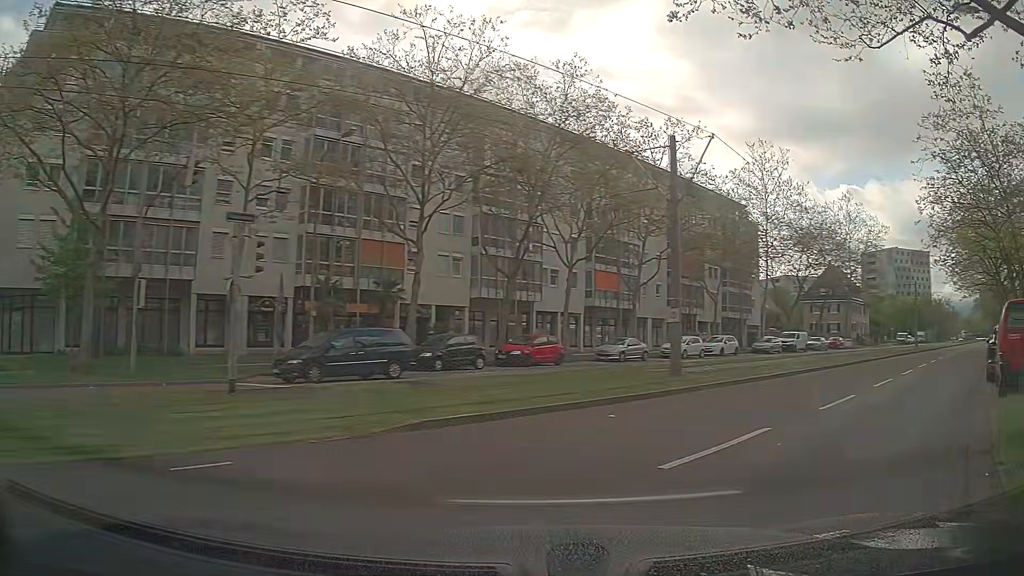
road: tertiary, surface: asphalt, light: Day
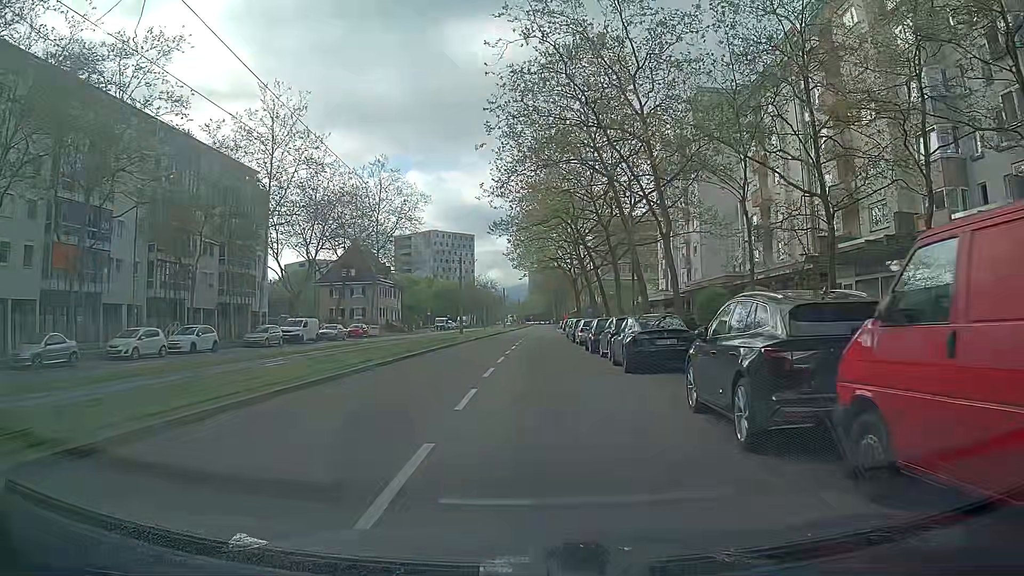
(+5.9, +12.0) m; +41°
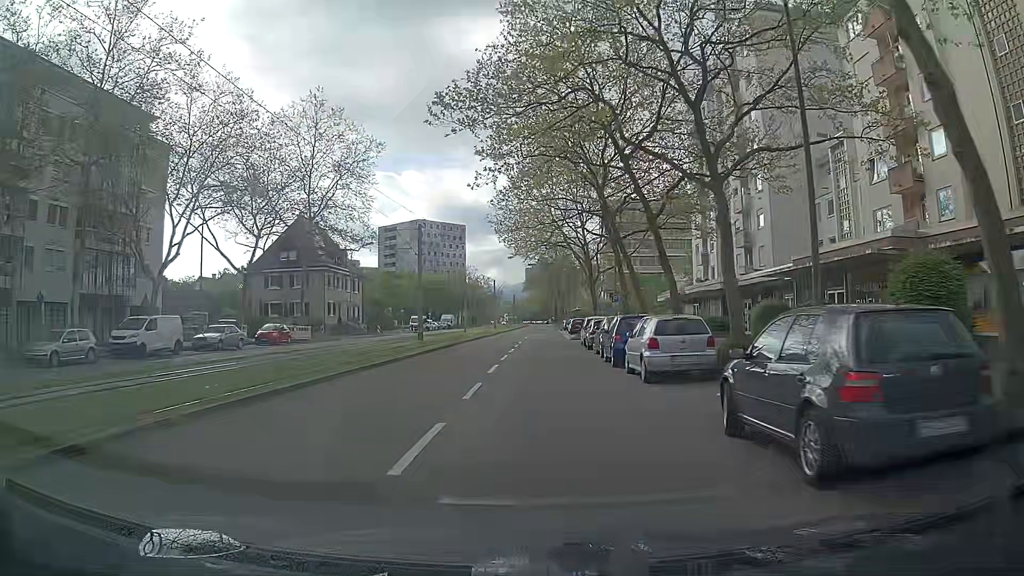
(-0.2, +22.5) m; 0°
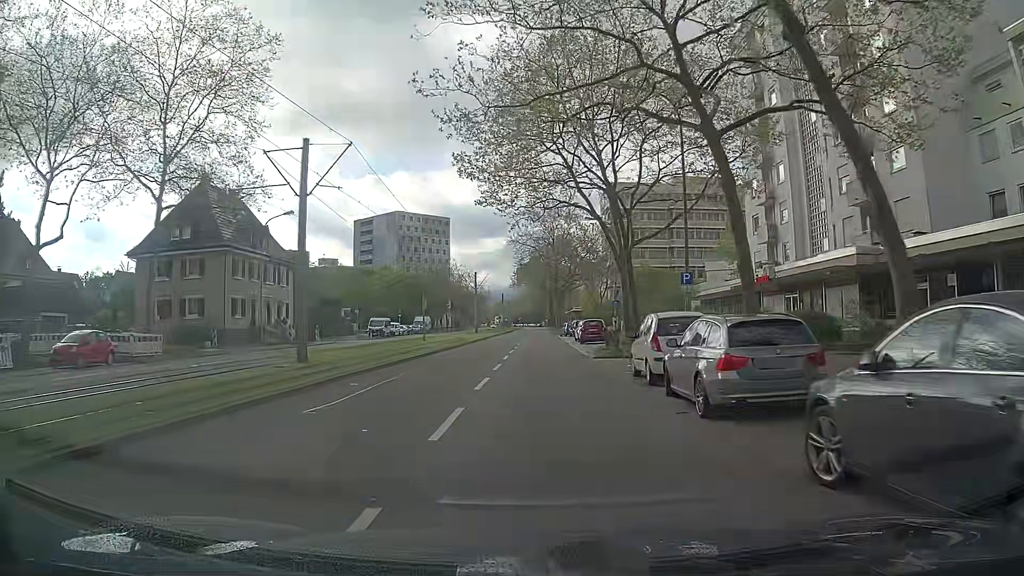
(-0.1, +21.8) m; 0°
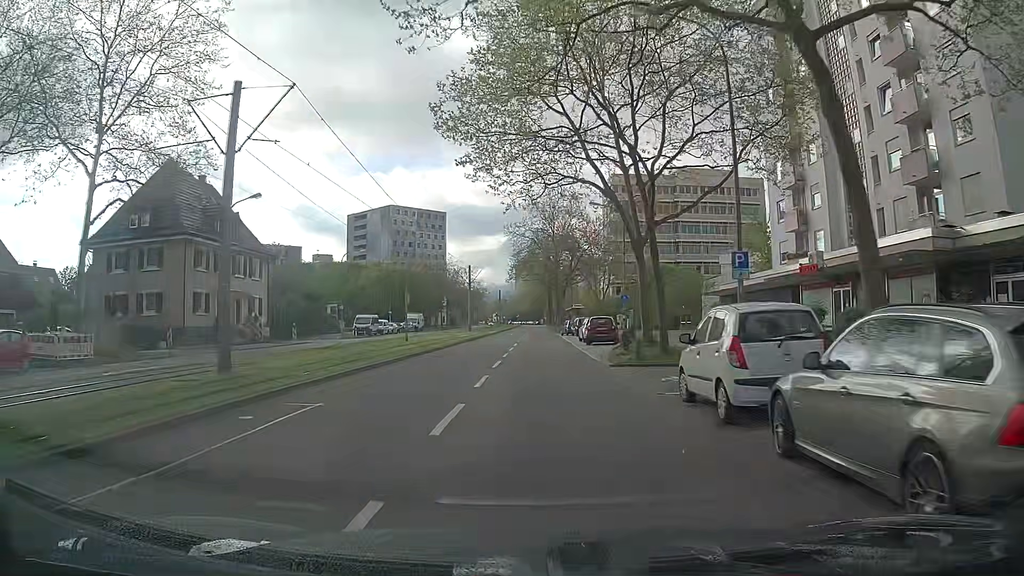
(+0.1, +5.8) m; +1°
(0, +10) (0, +20) (0, +30) (0, +40) (0, +50) (0, +60) (0, +70) (+1, +80) (+1, +90) (+1, +100) m
